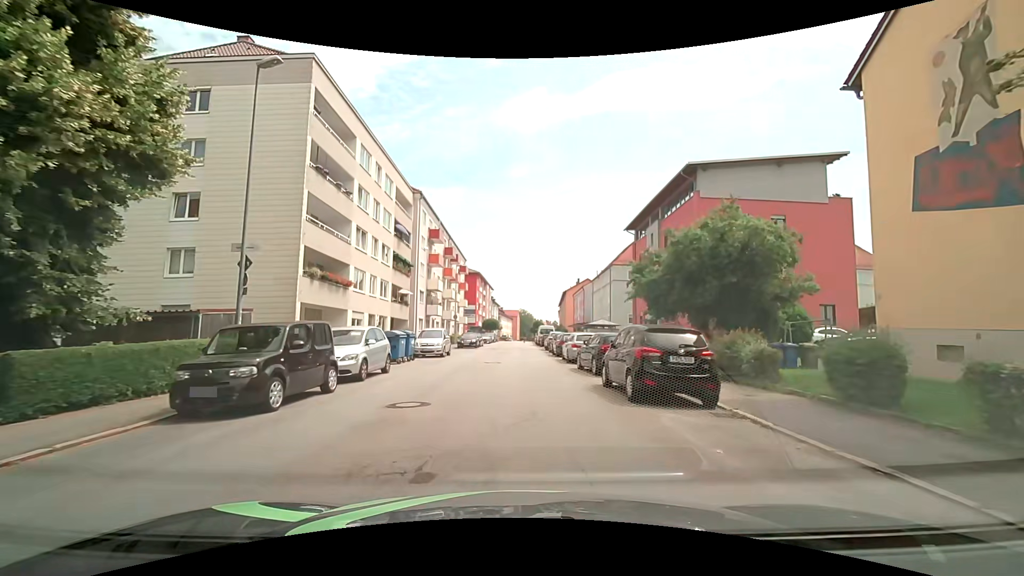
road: tertiary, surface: asphalt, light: Day
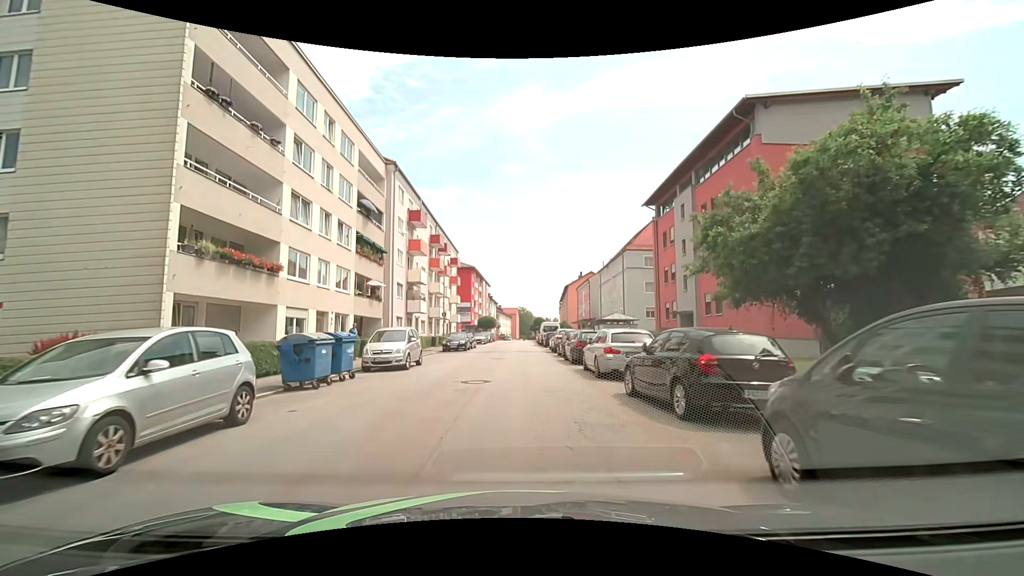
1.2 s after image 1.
(+0.1, +8.8) m; +1°
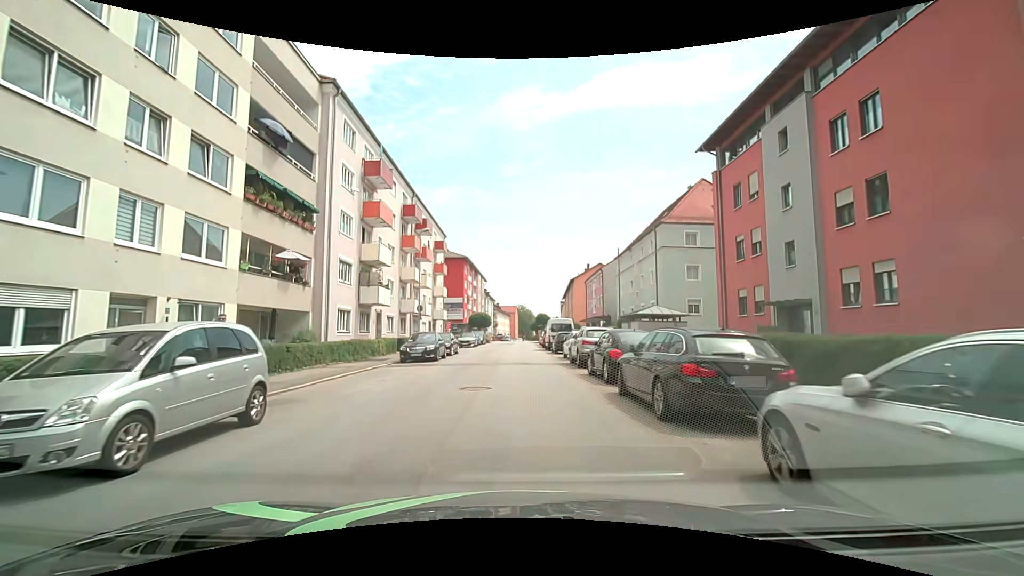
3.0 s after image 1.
(-0.2, +13.2) m; -1°
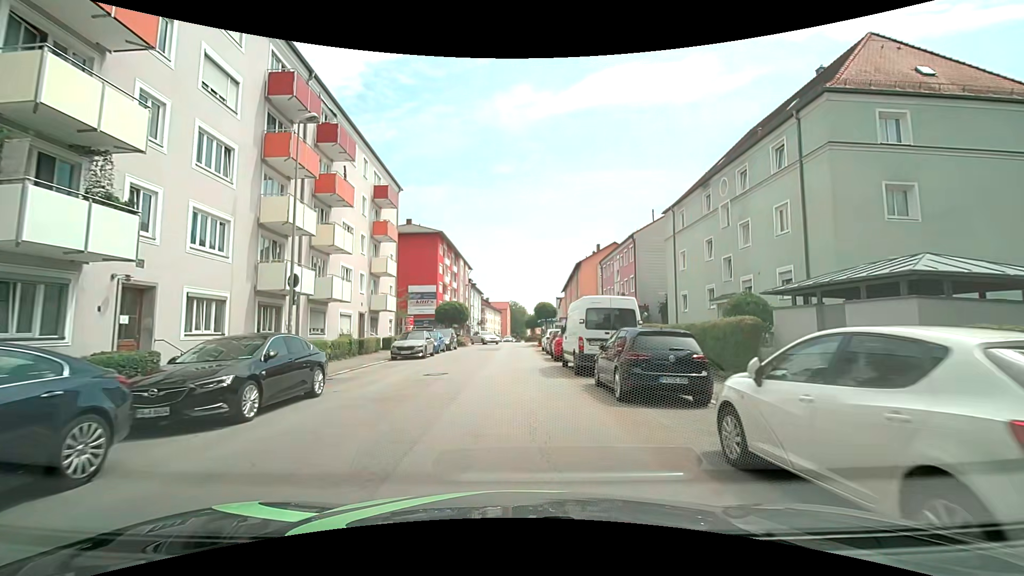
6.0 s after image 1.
(+0.2, +22.3) m; -1°
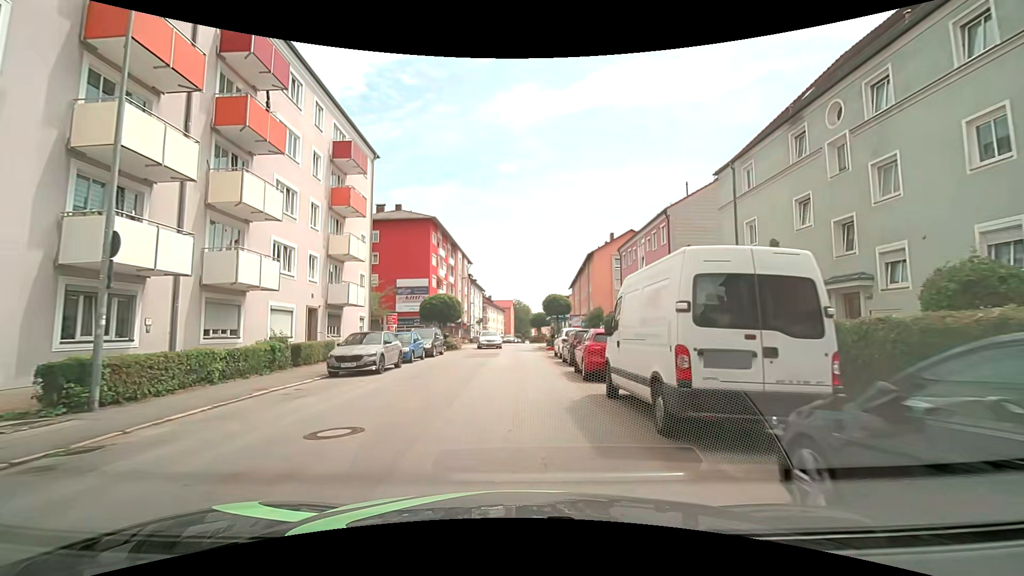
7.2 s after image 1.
(+0.2, +9.0) m; +1°
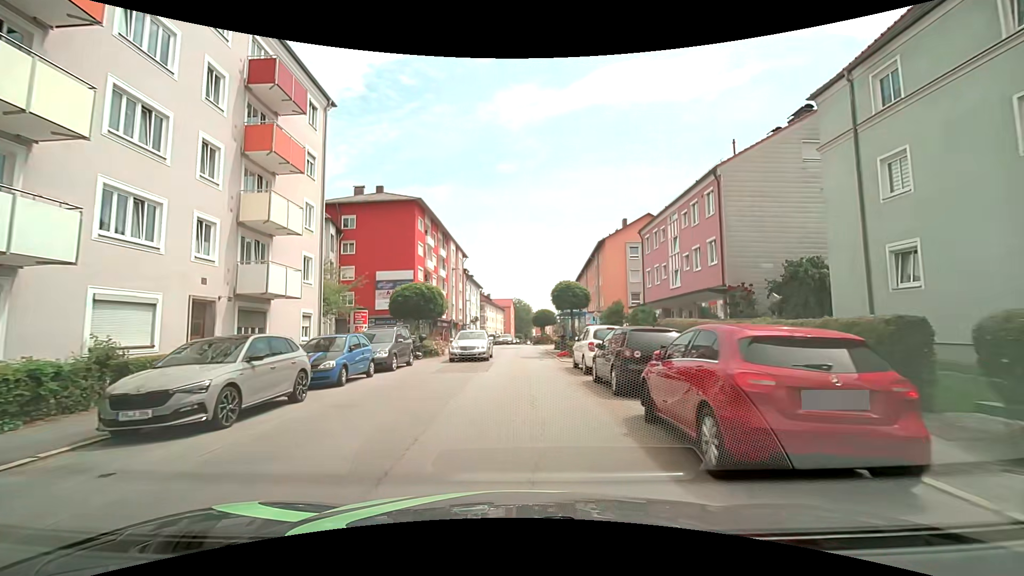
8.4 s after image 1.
(0.0, +9.0) m; +1°
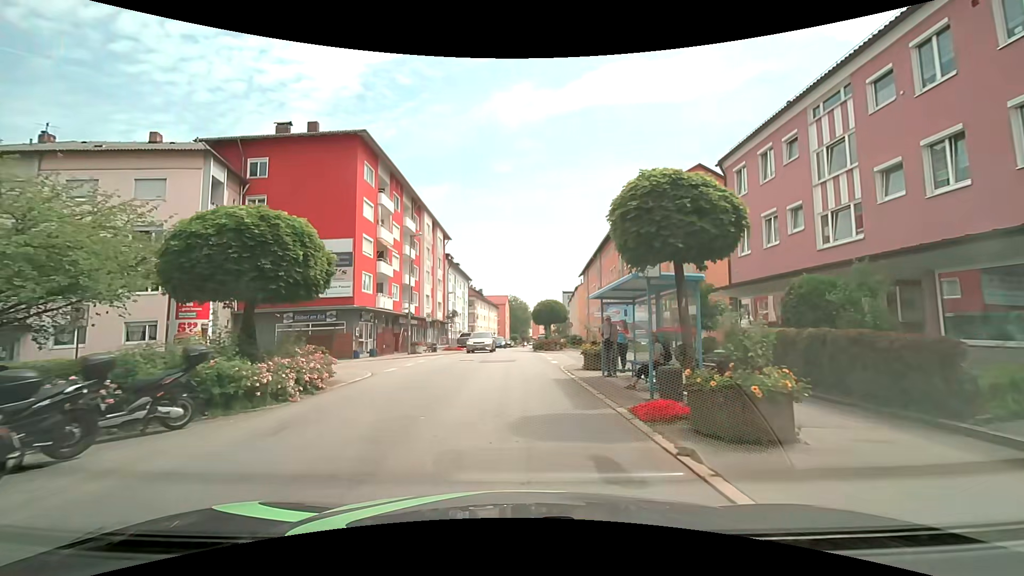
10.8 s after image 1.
(-0.2, +18.0) m; -1°
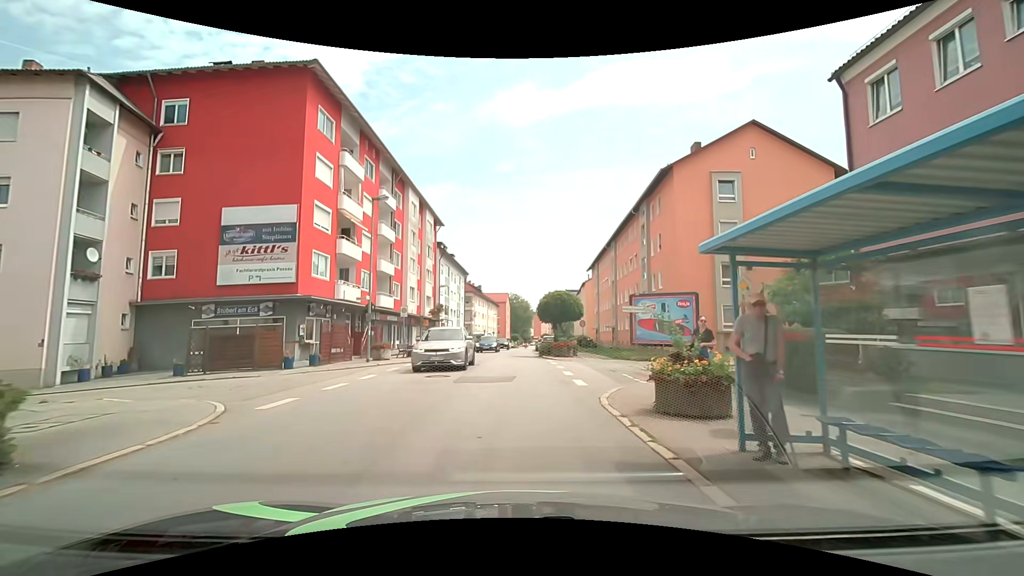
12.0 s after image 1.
(0.0, +9.0) m; -1°
(0, +10) (0, +20) (+1, +30) (+1, +40) (+1, +50) (+1, +60) (+2, +70) (+2, +80) (+3, +90) (+4, +100) m
